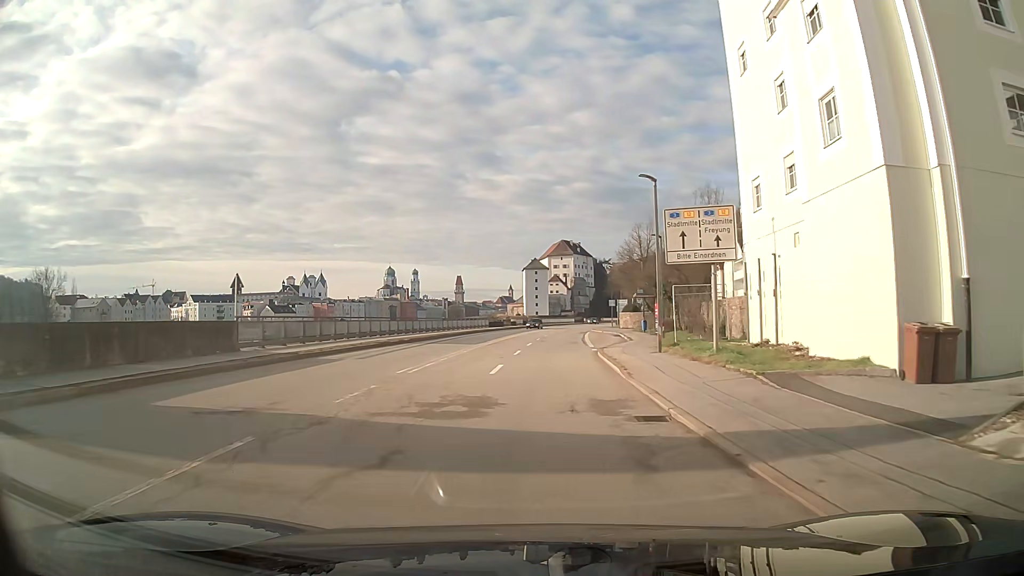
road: primary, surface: asphalt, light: Day
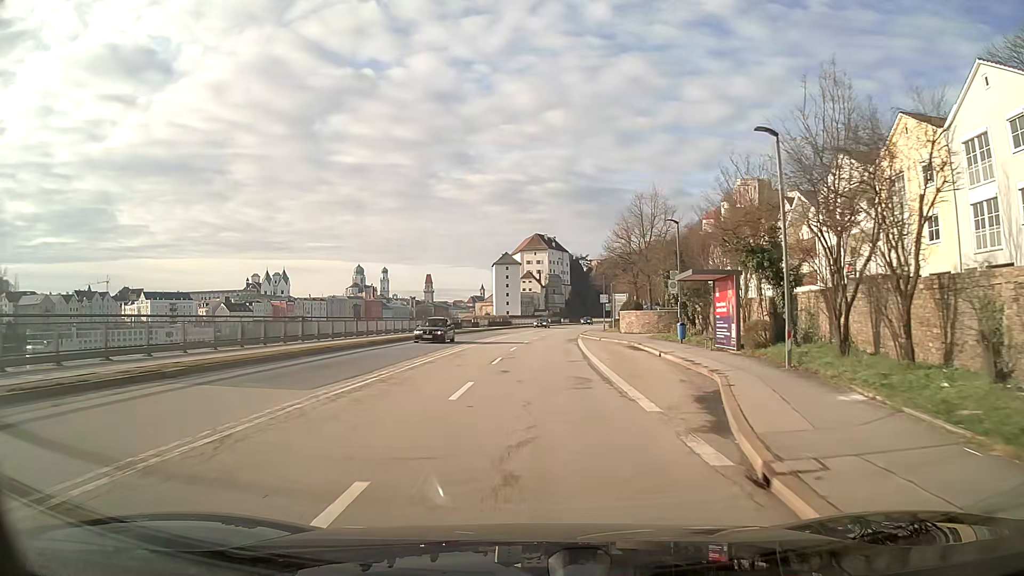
(+0.5, +22.8) m; +2°
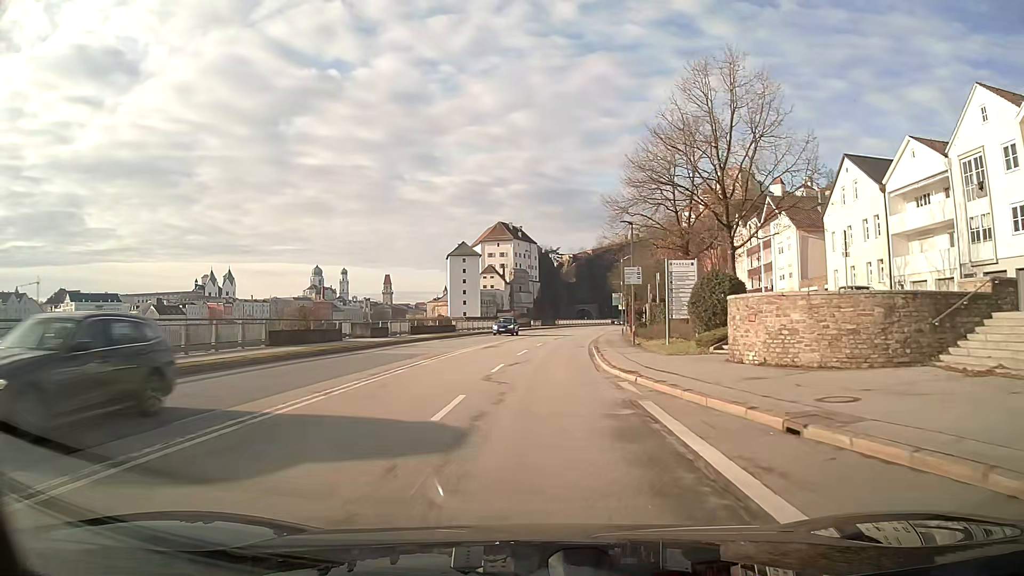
(+0.9, +38.1) m; +3°
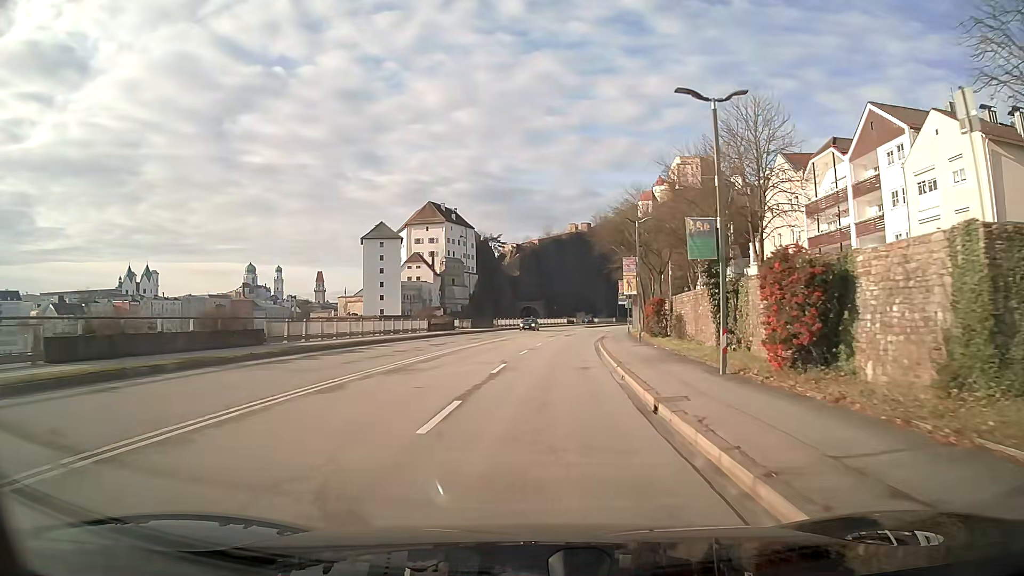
(+1.6, +38.2) m; +5°
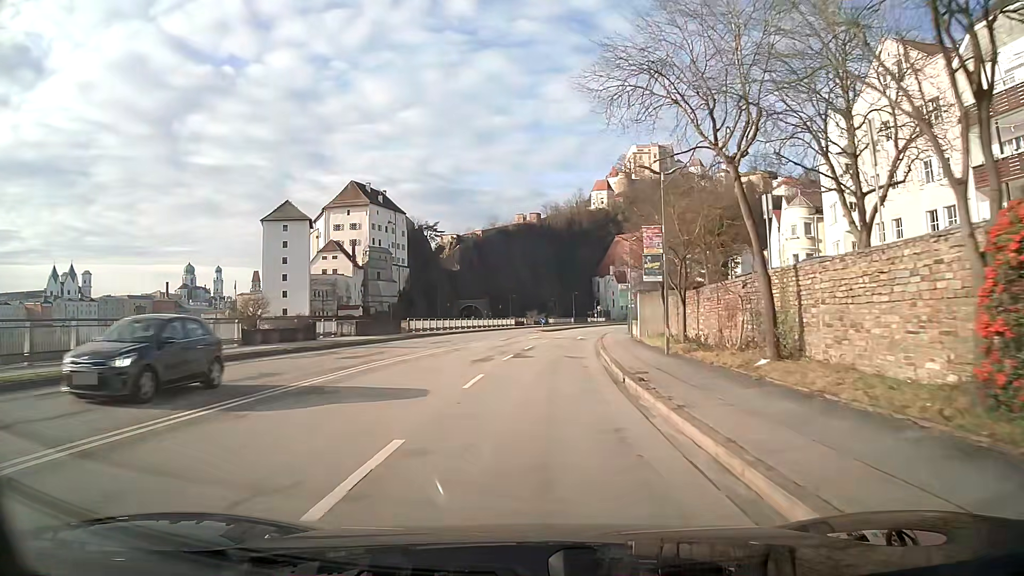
(+1.2, +30.5) m; +4°
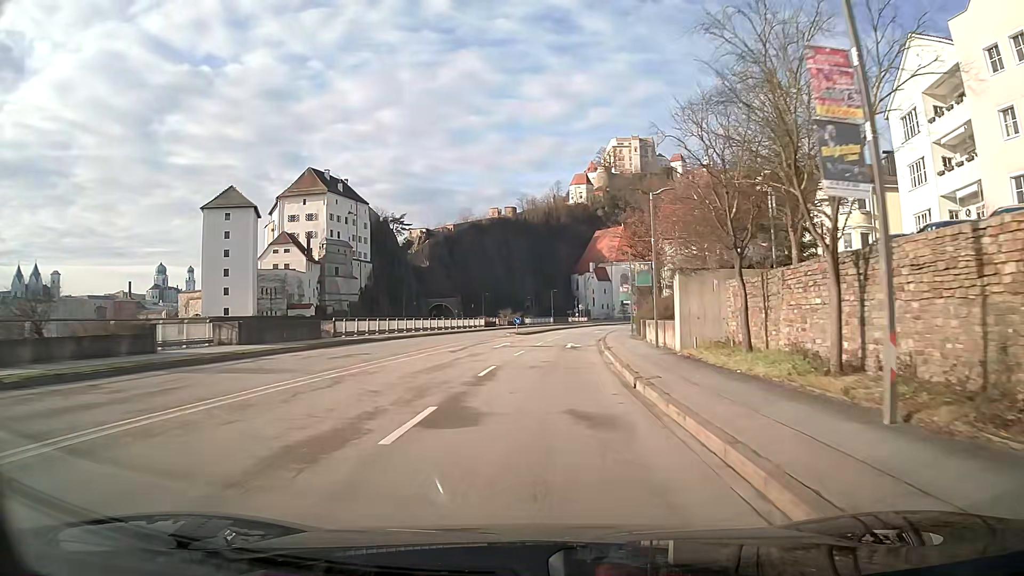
(+0.3, +15.3) m; +2°
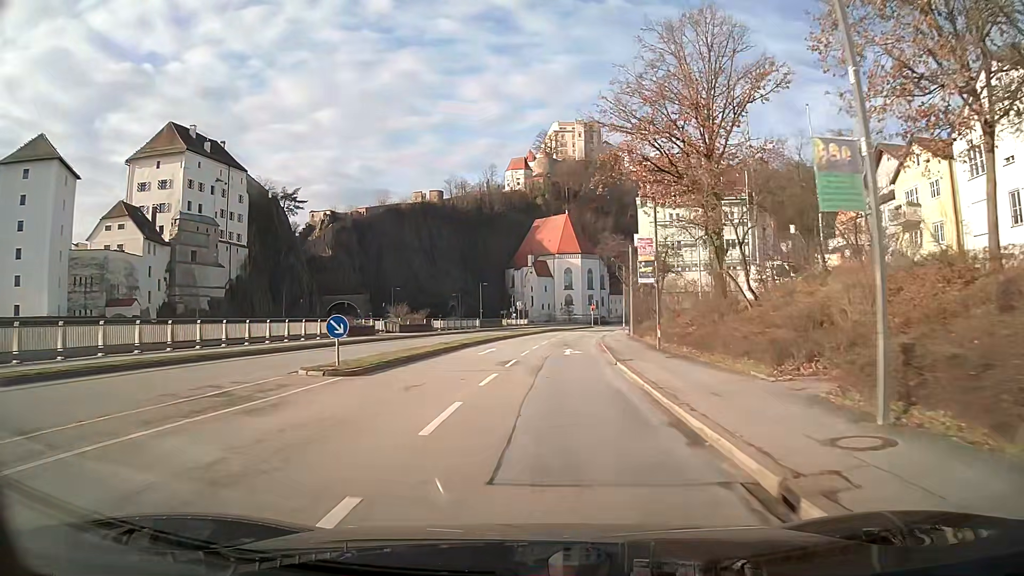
(+2.1, +38.1) m; +6°
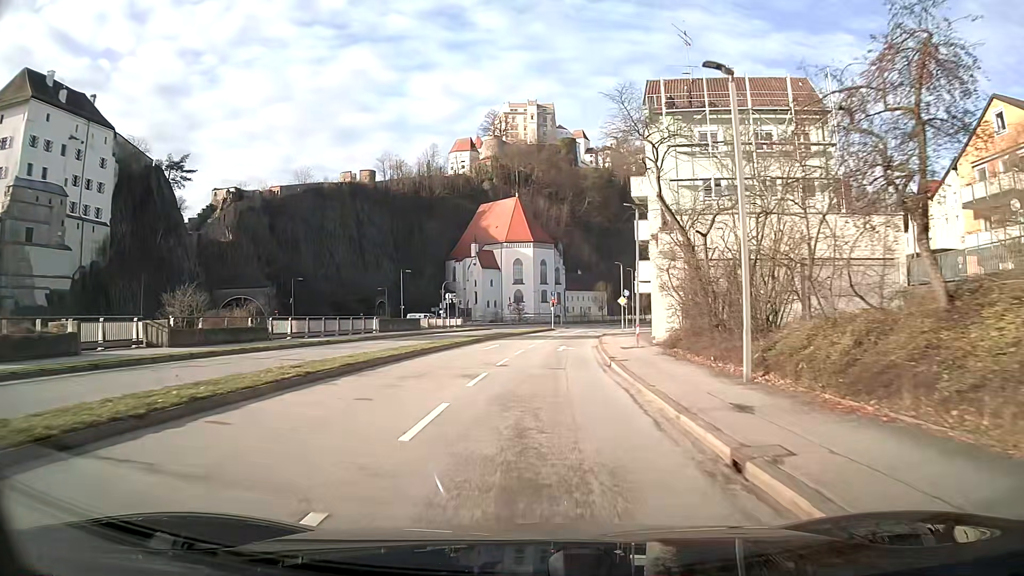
(+1.1, +30.3) m; +4°
(0, +10) (0, +20) (+1, +30) (+2, +40) (+3, +50) (+5, +60) (+7, +70) (+9, +79) (+12, +89) (+16, +98) m
